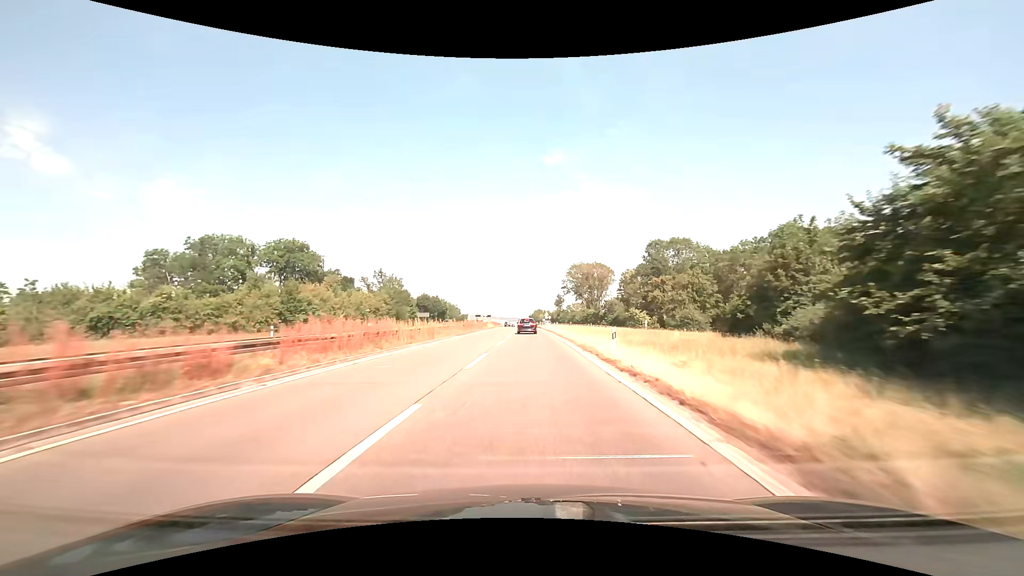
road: trunk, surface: asphalt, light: Day
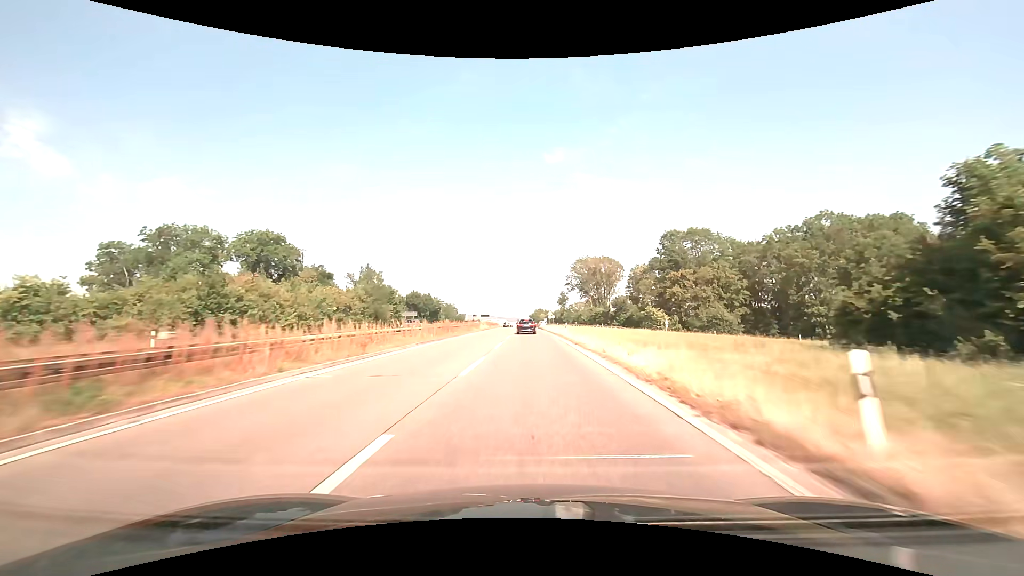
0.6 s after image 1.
(0.0, +13.8) m; 0°
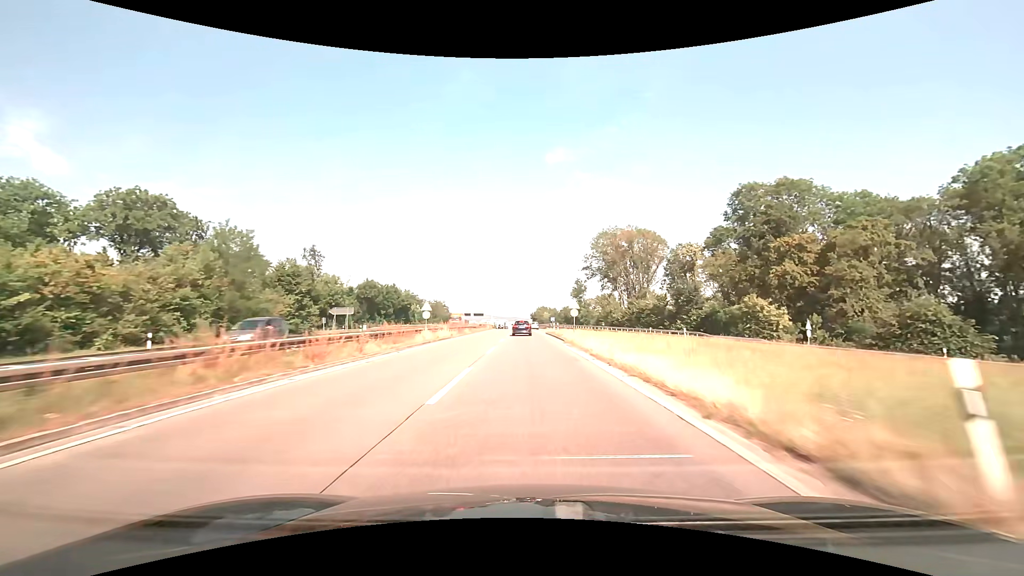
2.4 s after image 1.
(-0.1, +40.3) m; 0°
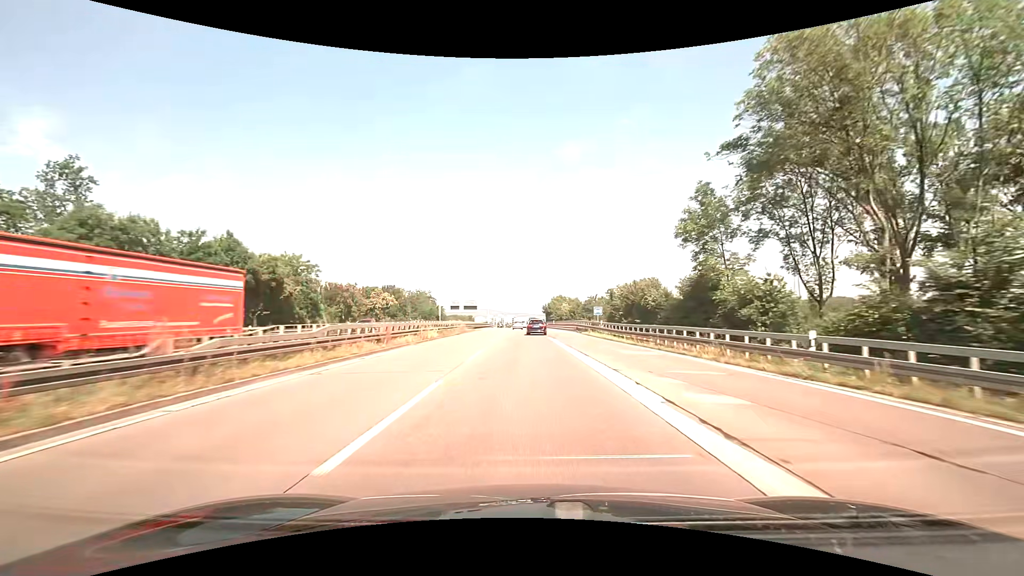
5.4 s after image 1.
(-0.5, +64.1) m; -1°
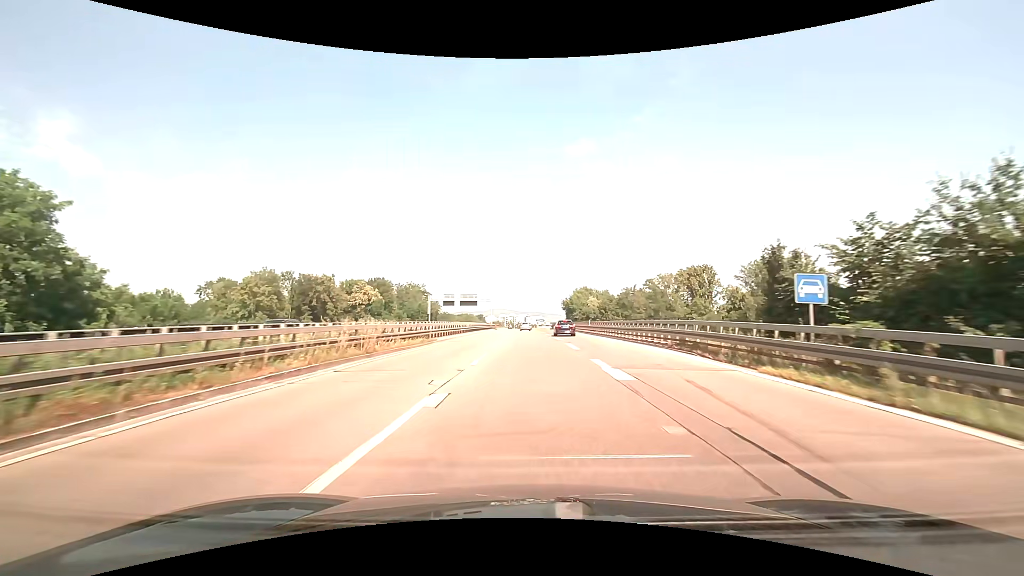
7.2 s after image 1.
(-0.5, +36.9) m; -1°
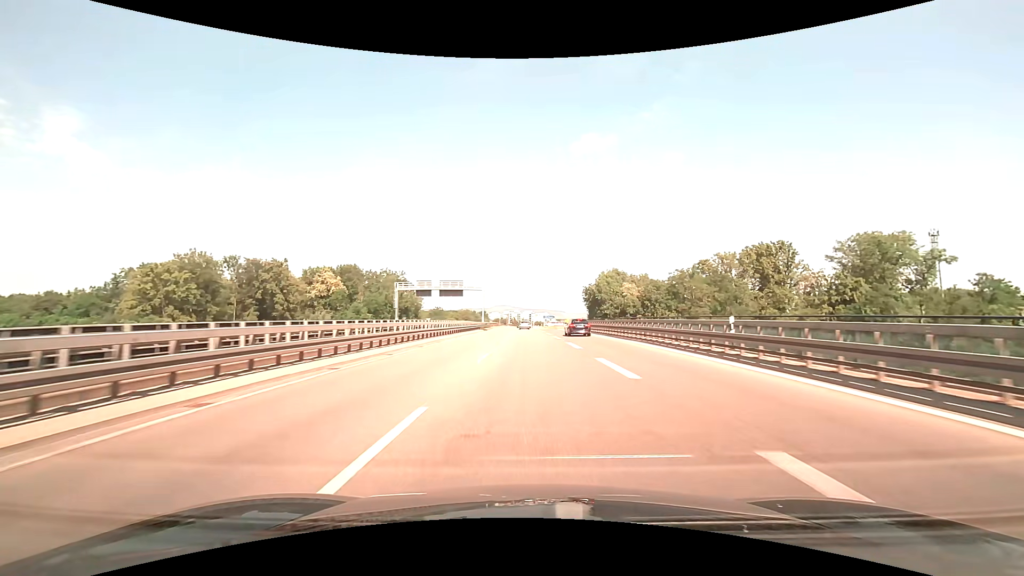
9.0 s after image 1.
(-0.2, +36.2) m; -1°
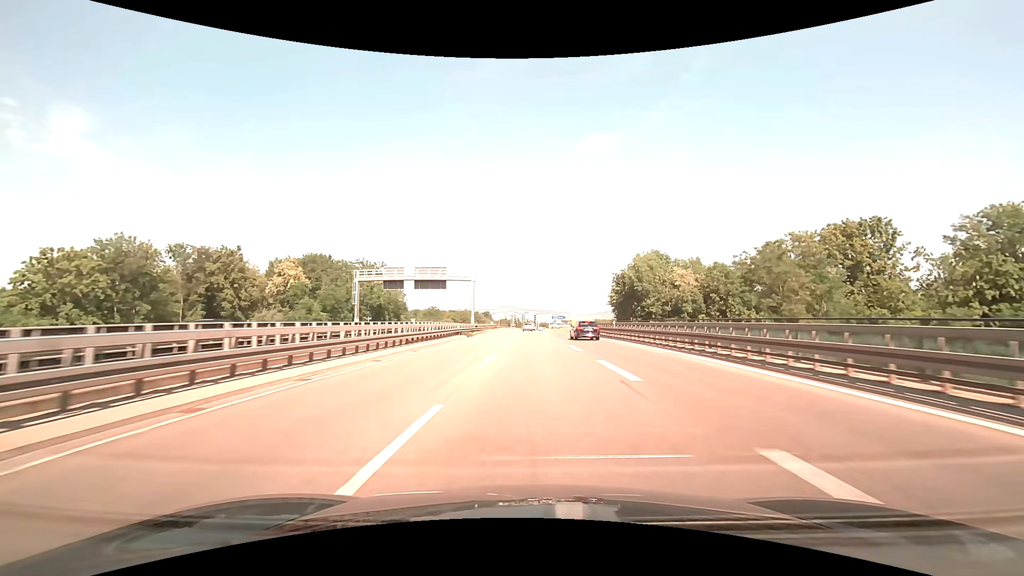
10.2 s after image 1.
(-0.1, +23.8) m; -1°
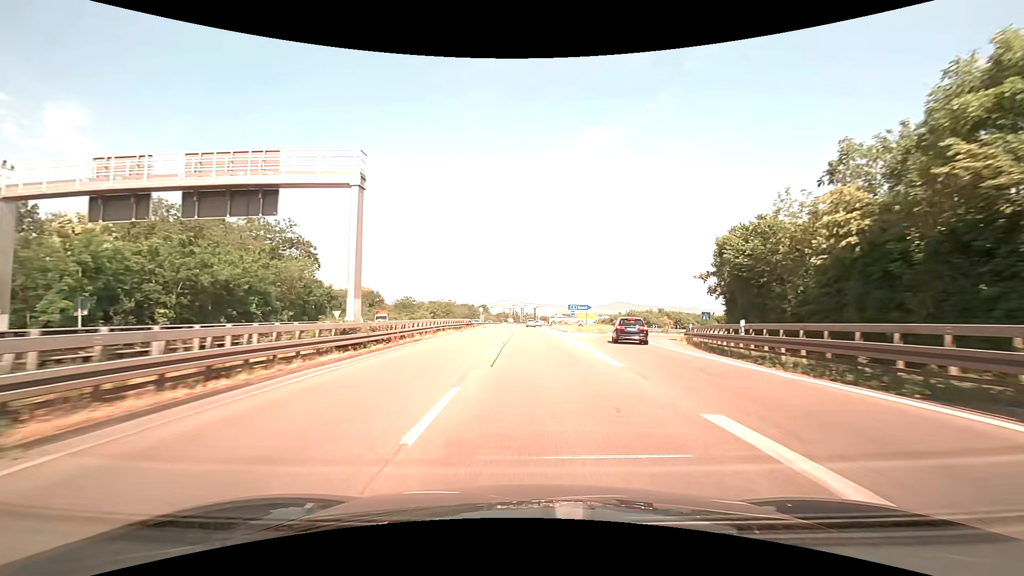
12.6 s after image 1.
(-0.2, +46.4) m; 0°
(0, +10) (0, +20) (0, +30) (0, +40) (0, +50) (0, +60) (+1, +70) (+1, +80) (+1, +90) (+1, +100) m
